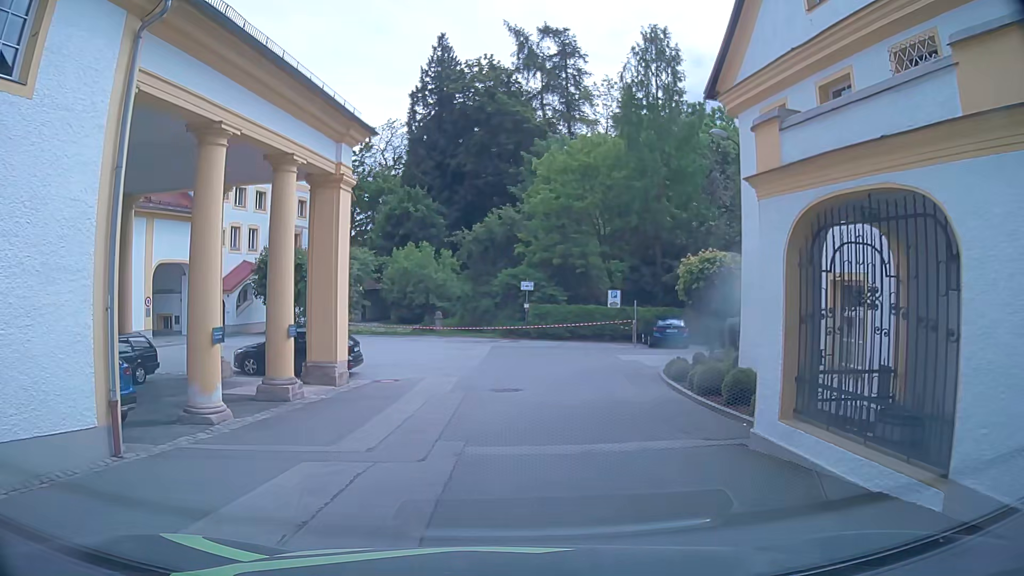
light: Day
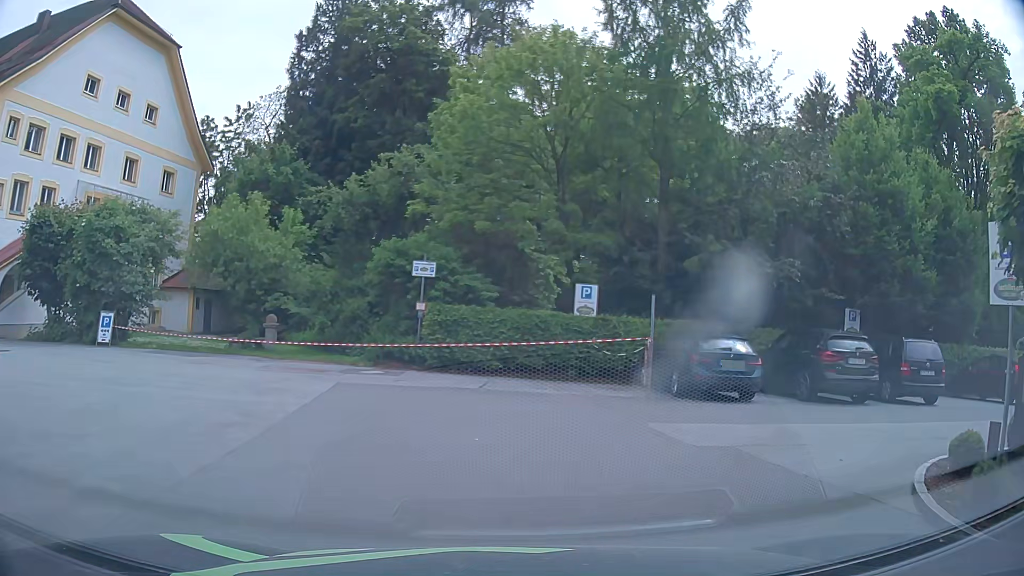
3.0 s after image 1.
(+0.6, +16.4) m; +9°
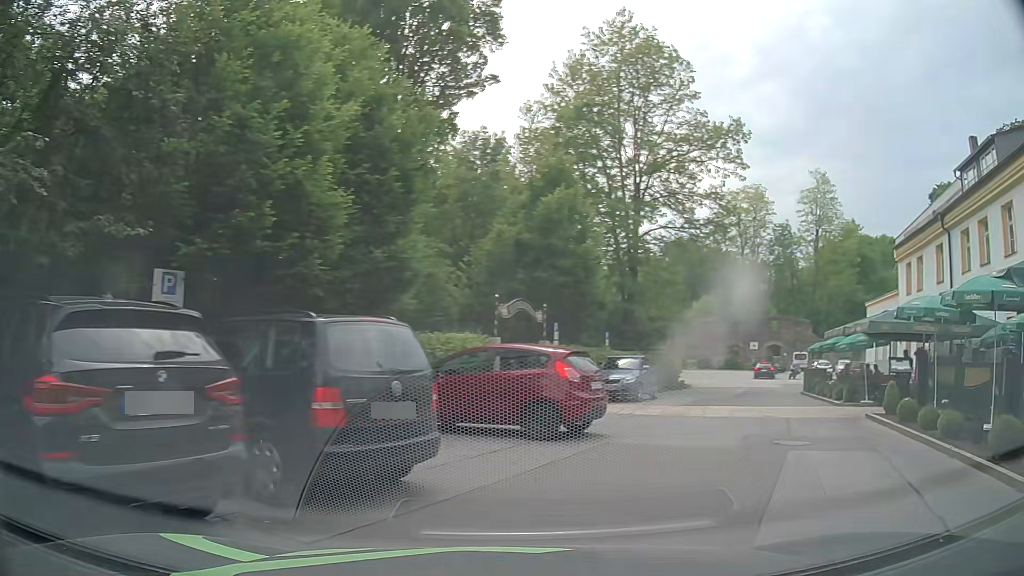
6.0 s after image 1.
(+3.9, +10.5) m; +57°
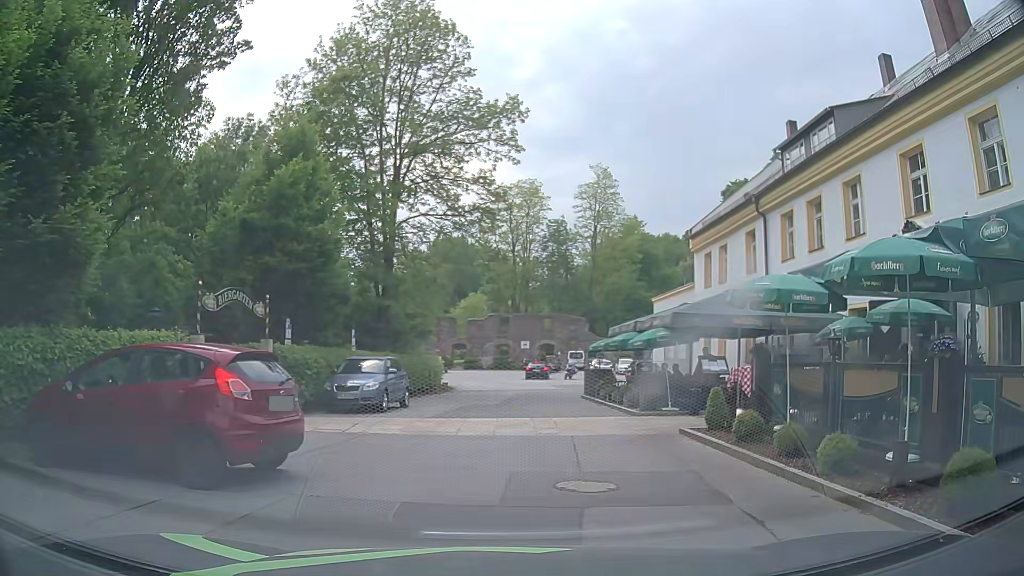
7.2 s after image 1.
(+0.7, +3.6) m; +20°
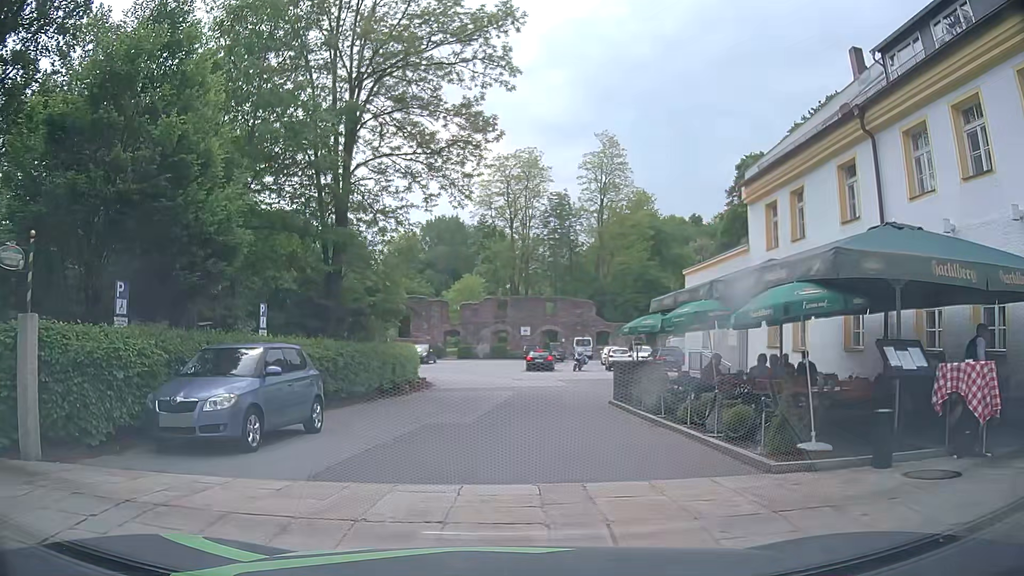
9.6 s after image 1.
(+0.1, +8.8) m; 0°
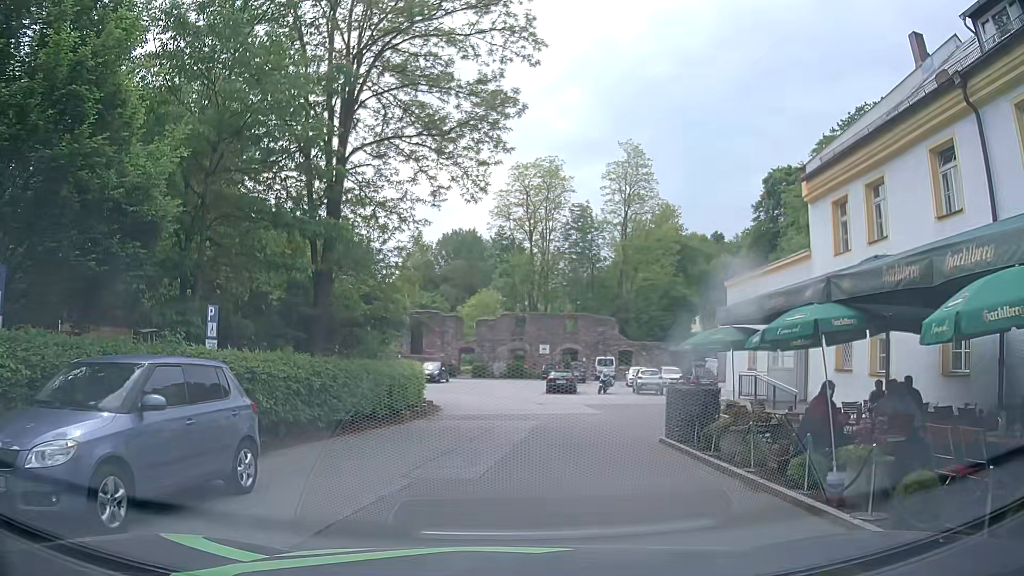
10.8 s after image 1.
(-0.2, +4.0) m; -3°
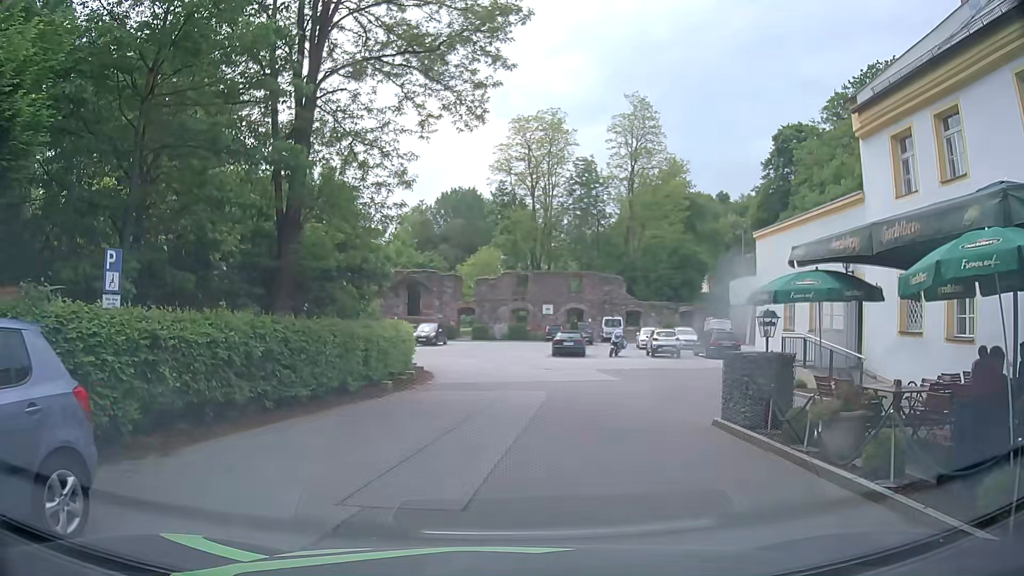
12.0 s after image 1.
(0.0, +3.5) m; -1°
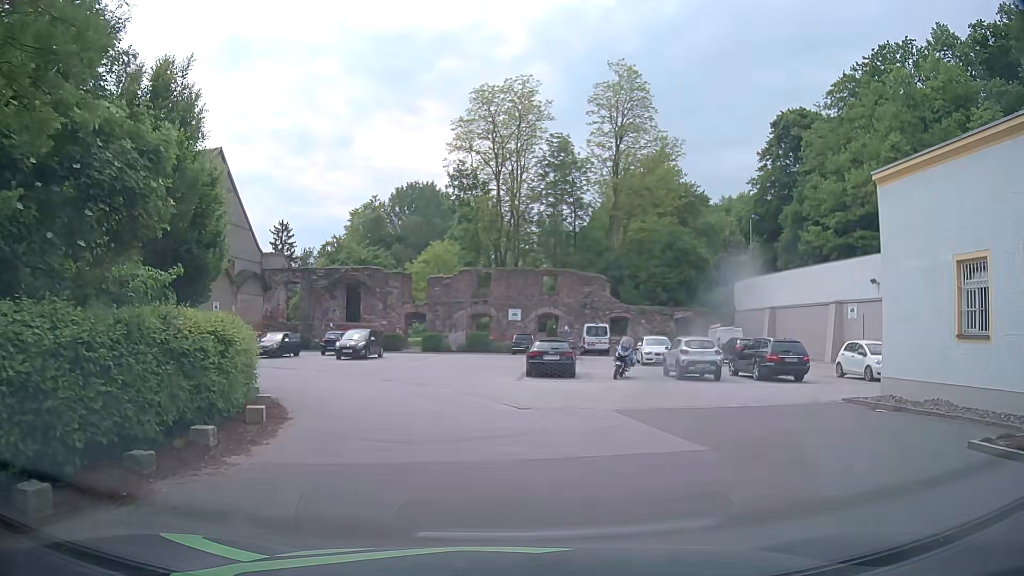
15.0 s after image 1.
(+0.6, +12.8) m; +4°
